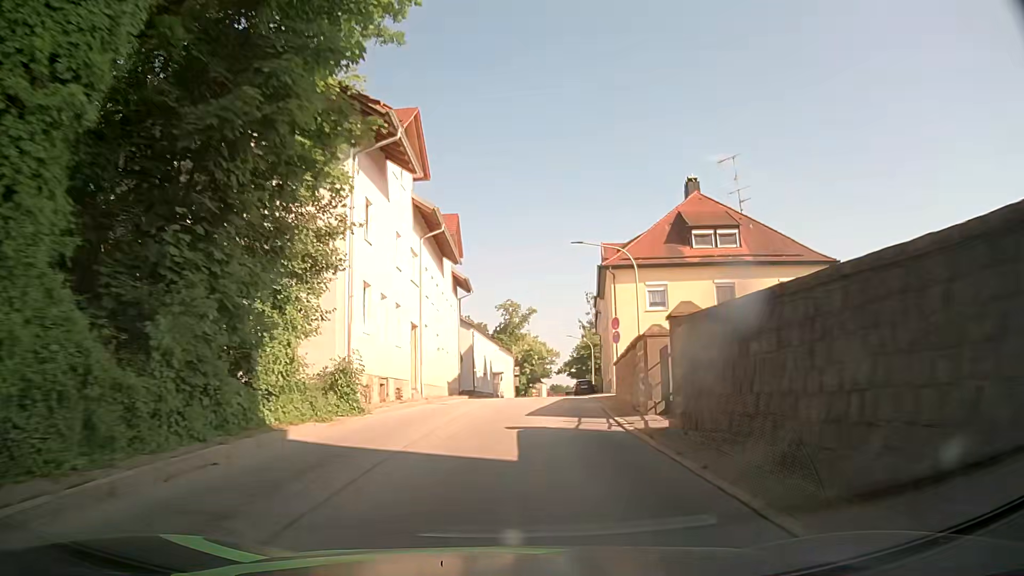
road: secondary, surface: asphalt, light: Day
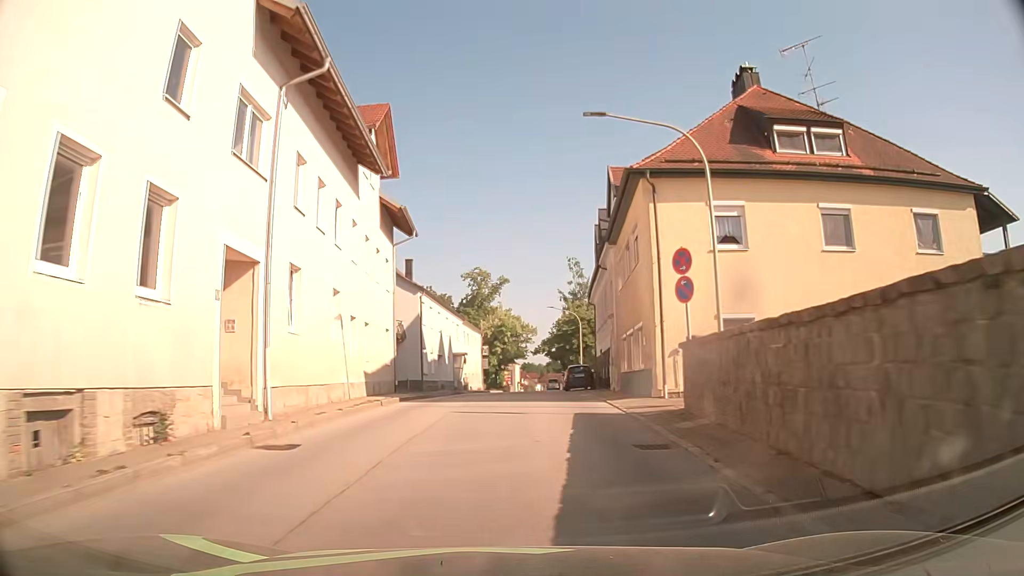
(+0.3, +15.7) m; +3°
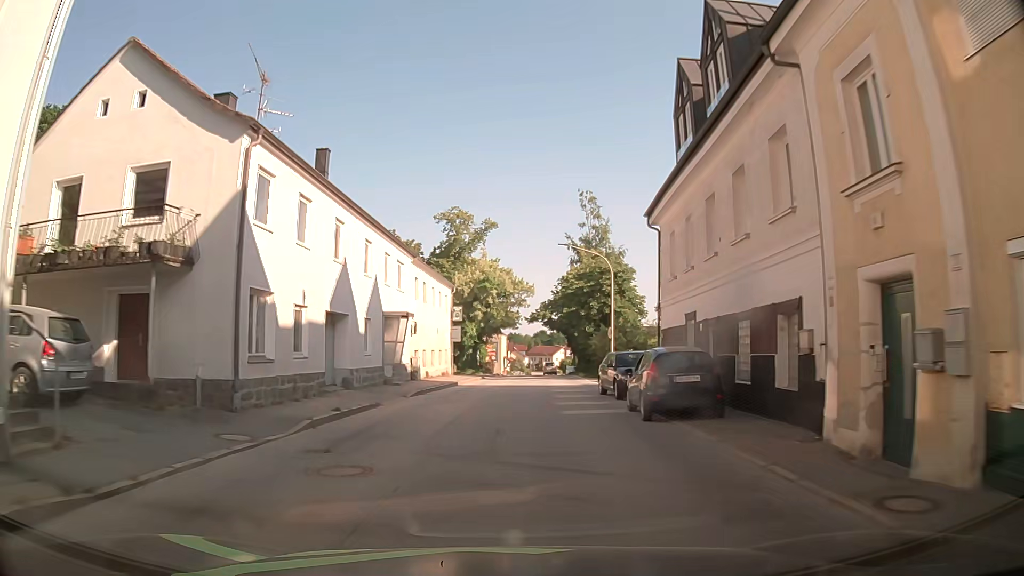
(+0.1, +24.1) m; +1°
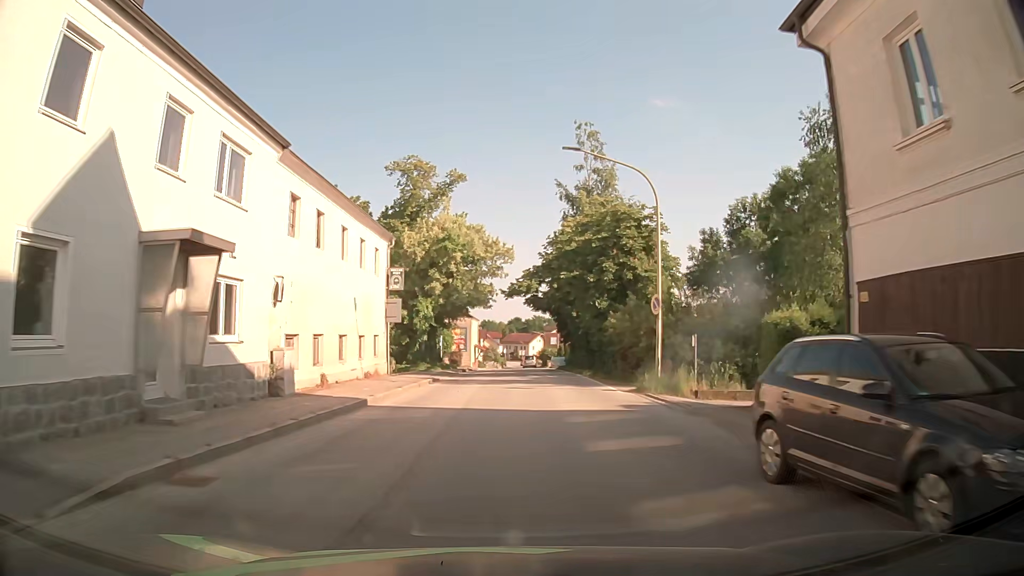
(+0.1, +16.4) m; +2°
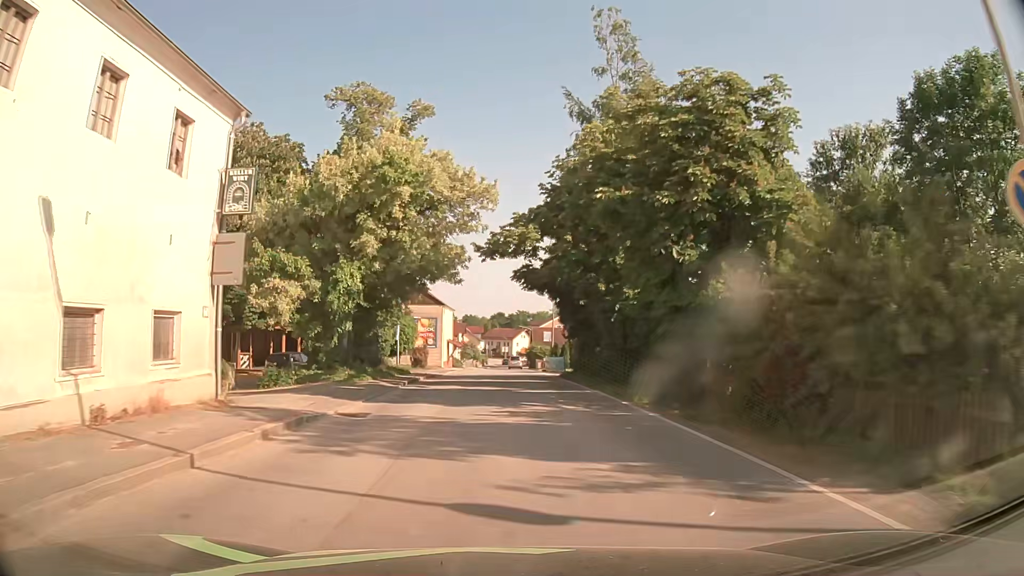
(0.0, +16.5) m; +1°
(0, +10) (0, +20) (0, +30) (0, +40) (0, +50) (0, +60) (0, +70) (+1, +80) (+1, +90) (+1, +100) m
